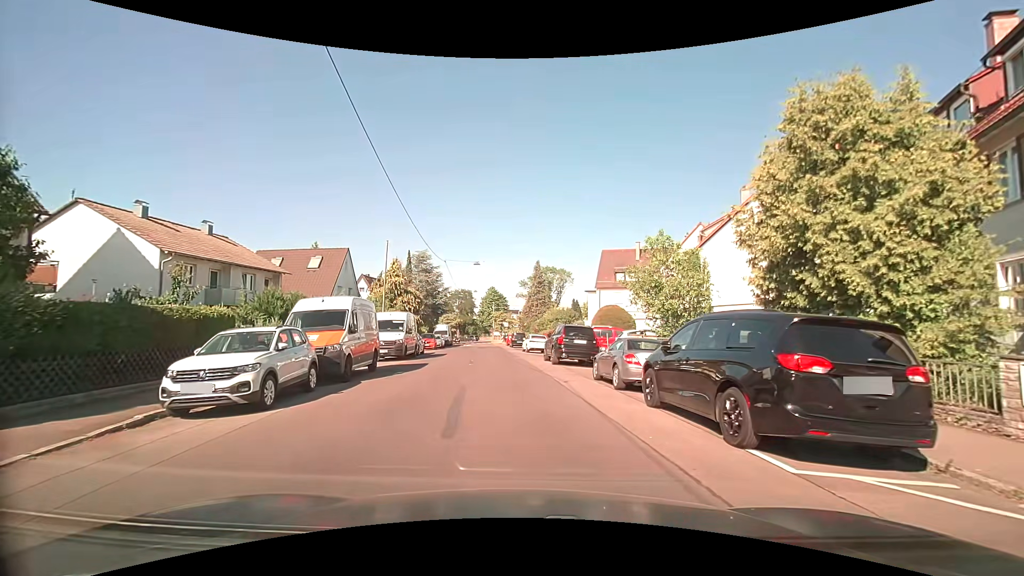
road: residential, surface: asphalt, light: Day
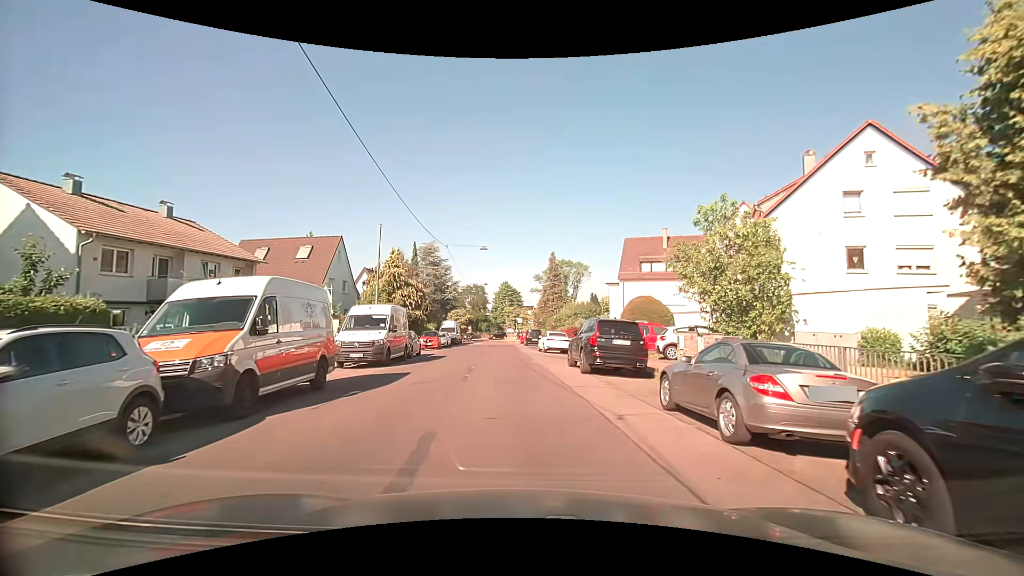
(0.0, +6.0) m; 0°
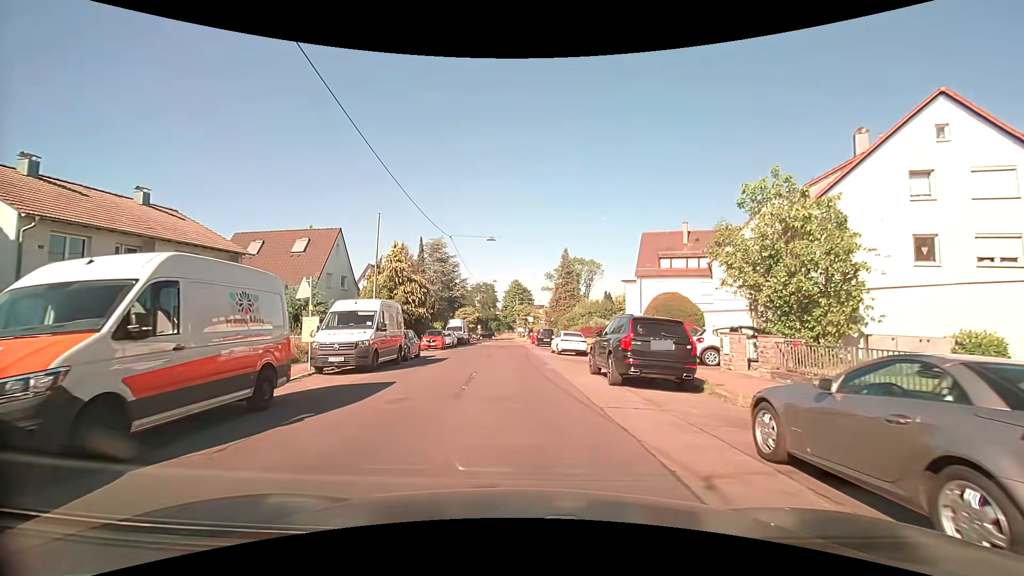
(-0.1, +3.2) m; -2°
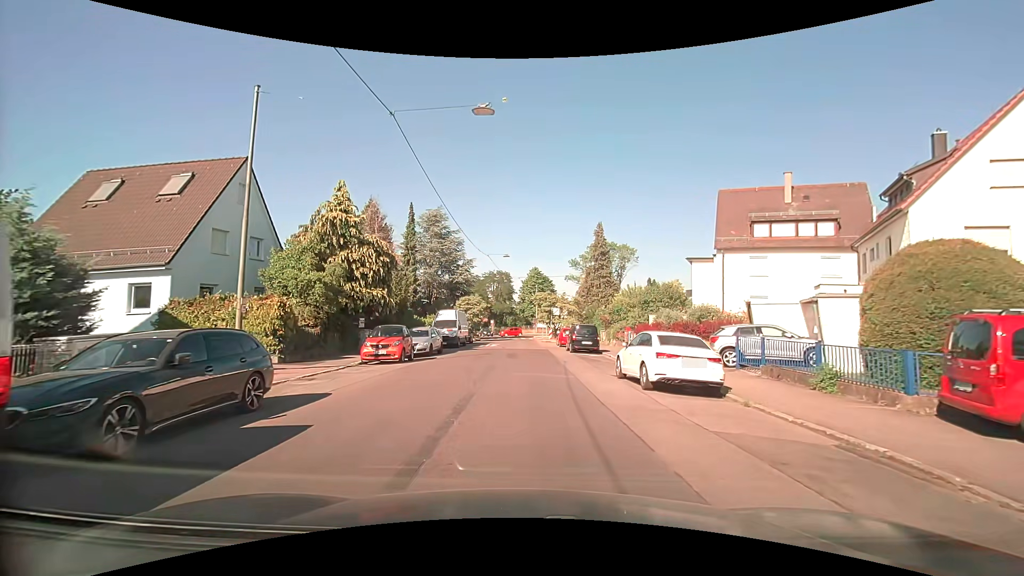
(-0.5, +17.4) m; -2°
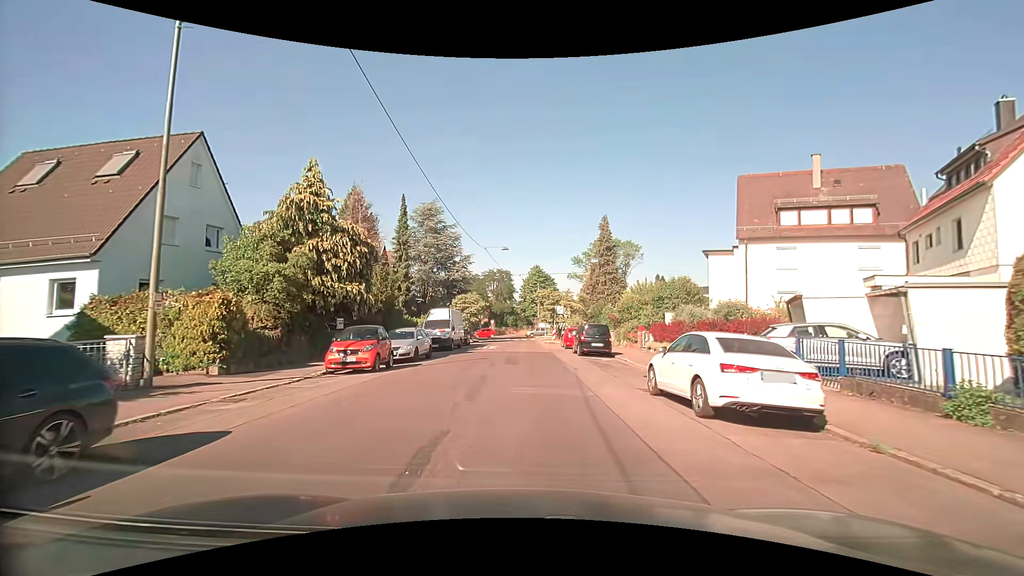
(0.0, +3.7) m; -1°
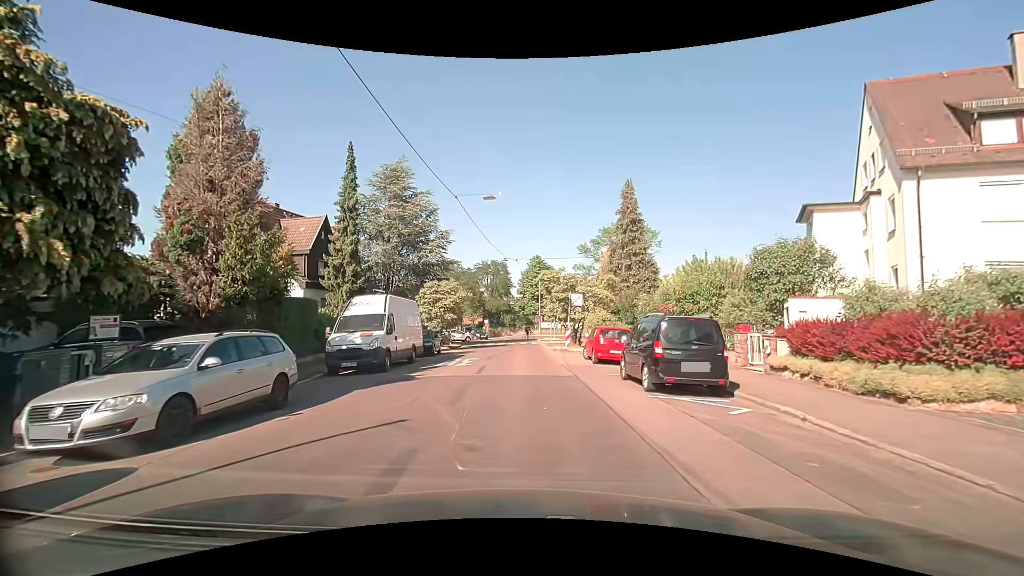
(+0.2, +14.6) m; 0°
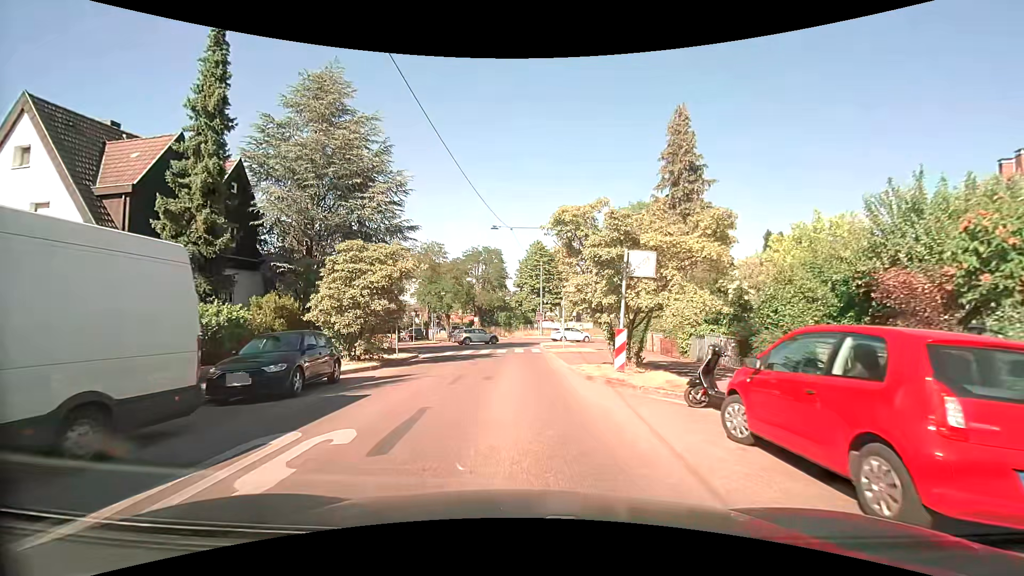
(+0.1, +15.7) m; +1°
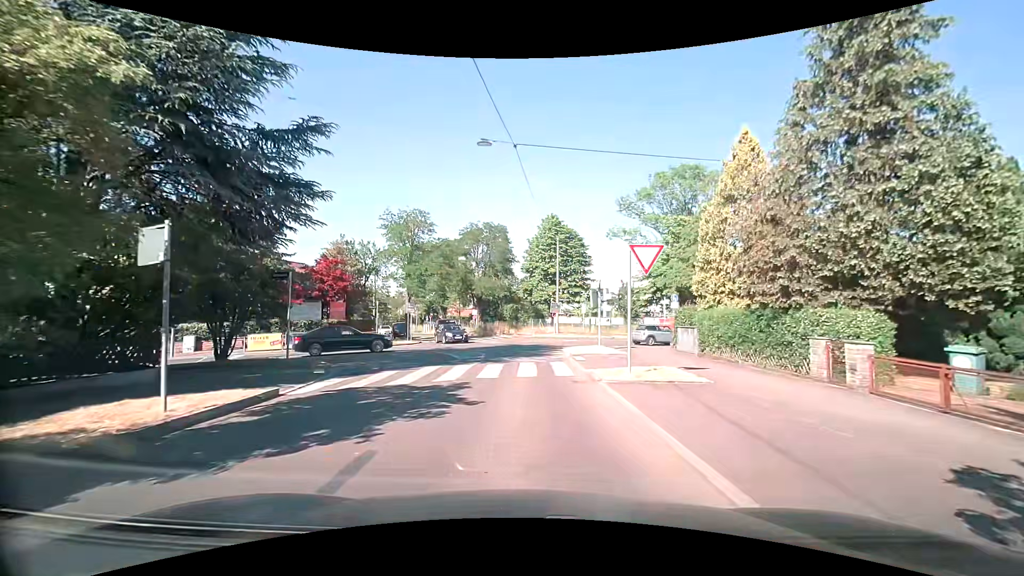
(-0.1, +15.0) m; -1°
